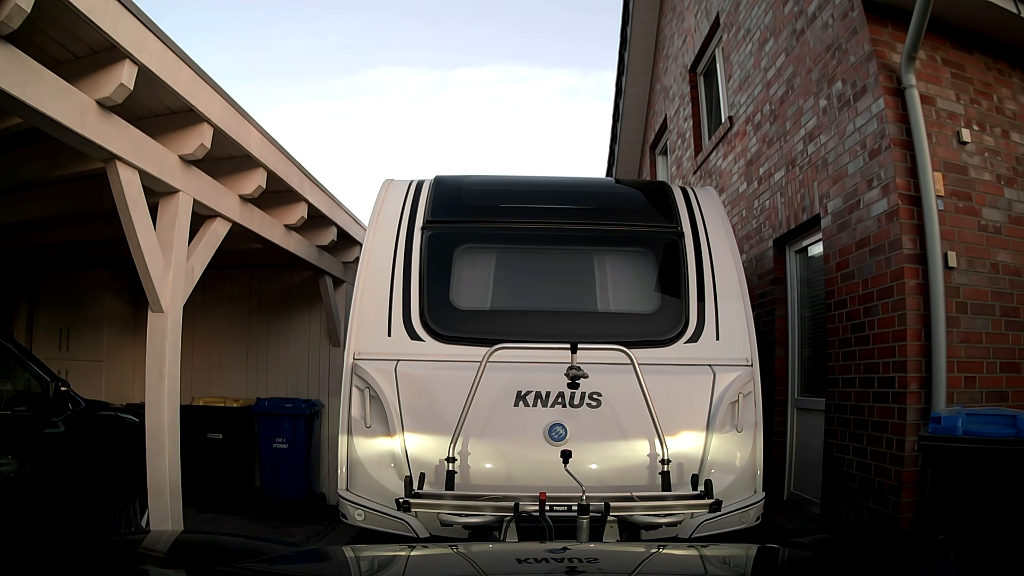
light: Day
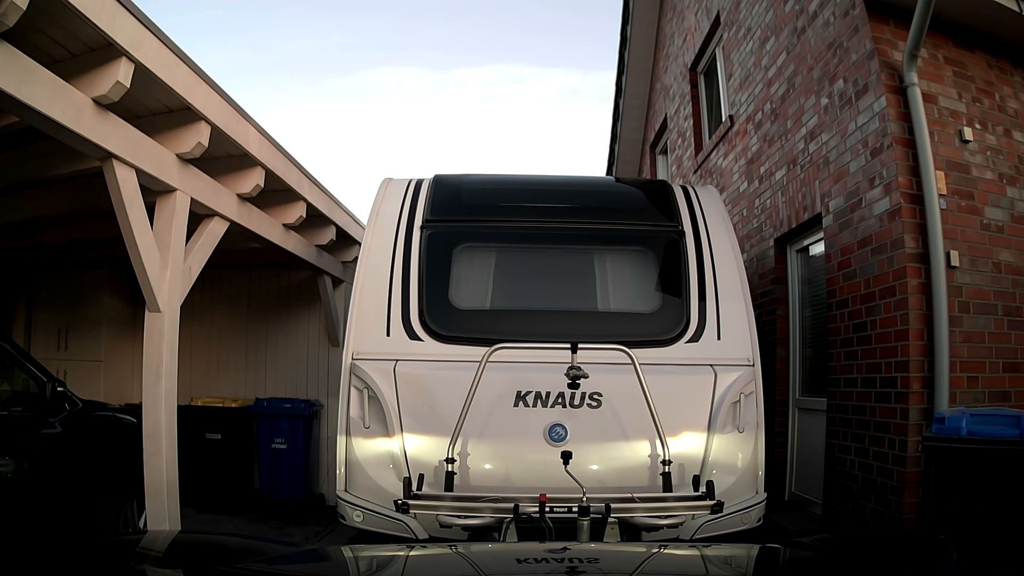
(0.0, 0.0) m; 0°
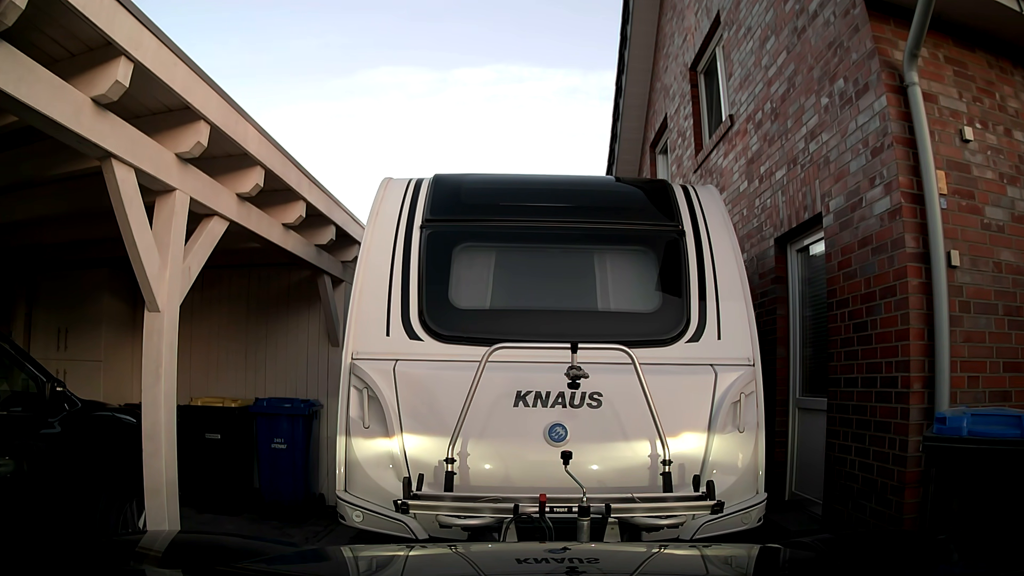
(0.0, 0.0) m; 0°
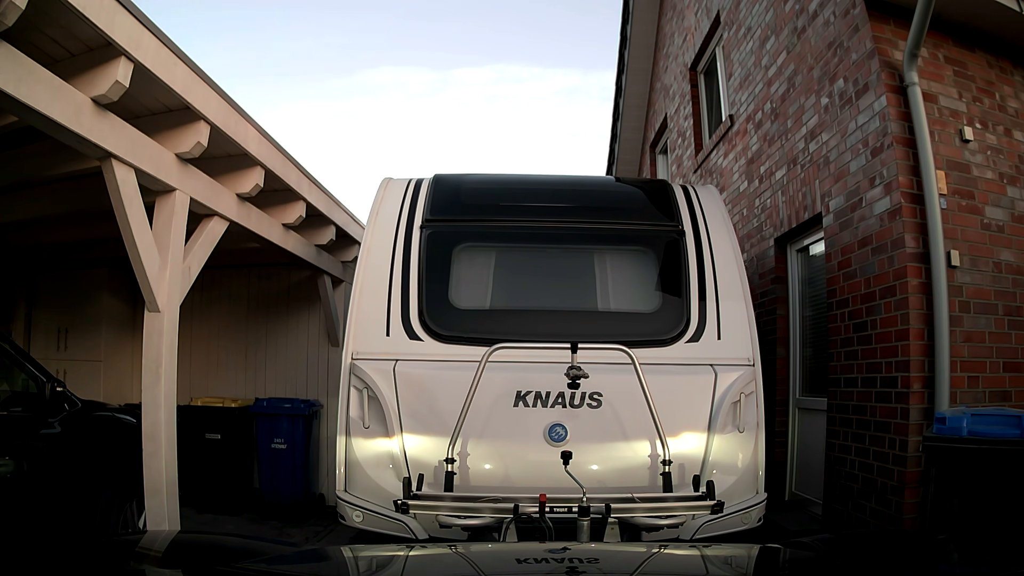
(0.0, 0.0) m; 0°
